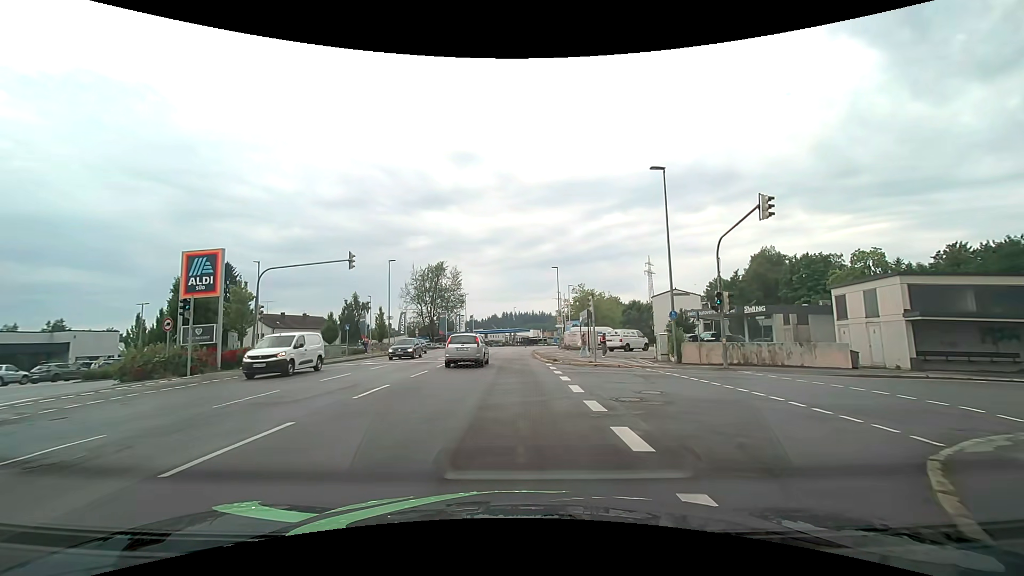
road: tertiary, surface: asphalt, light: Day
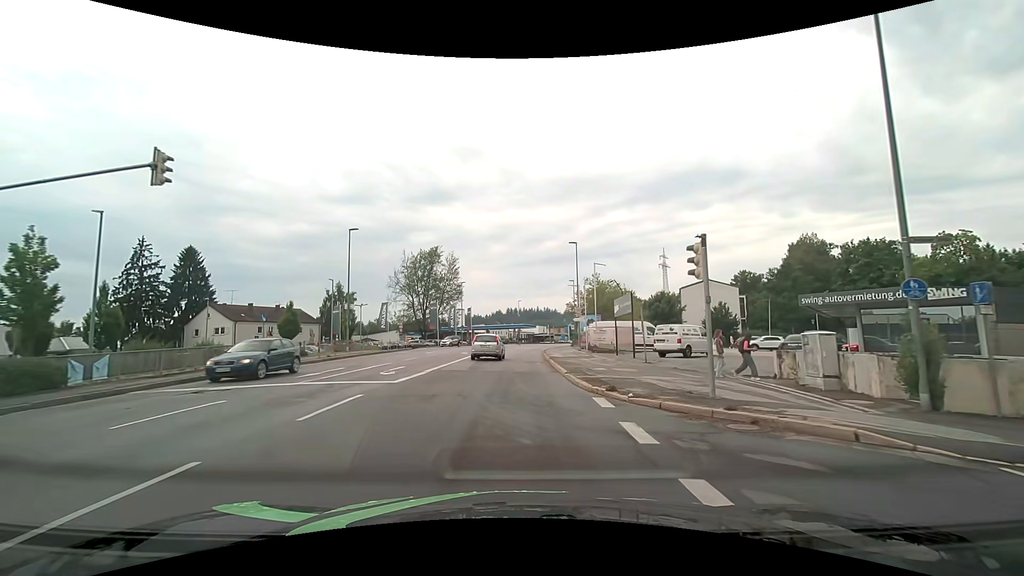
(+0.2, +15.0) m; 0°
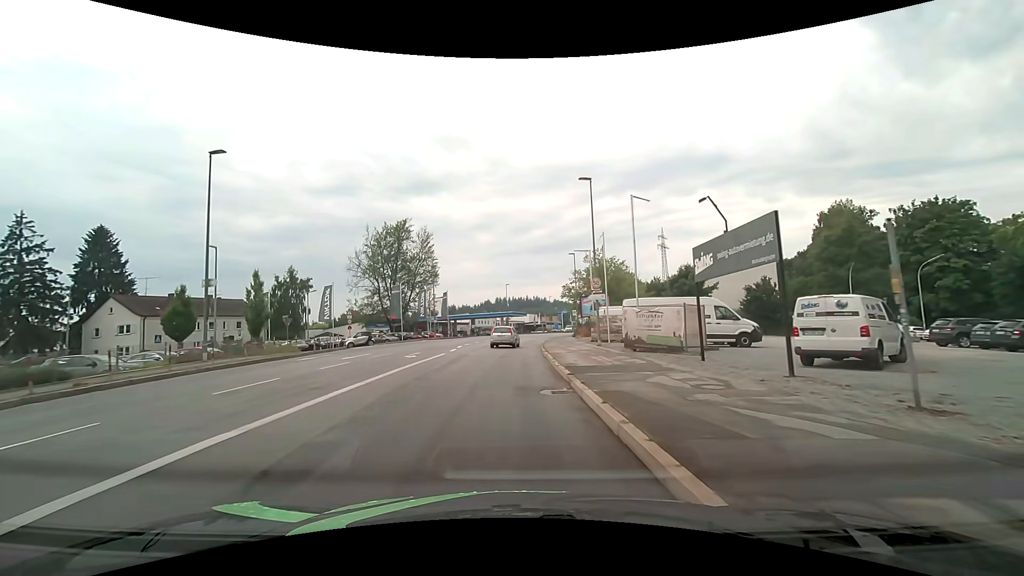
(+0.4, +16.9) m; +2°
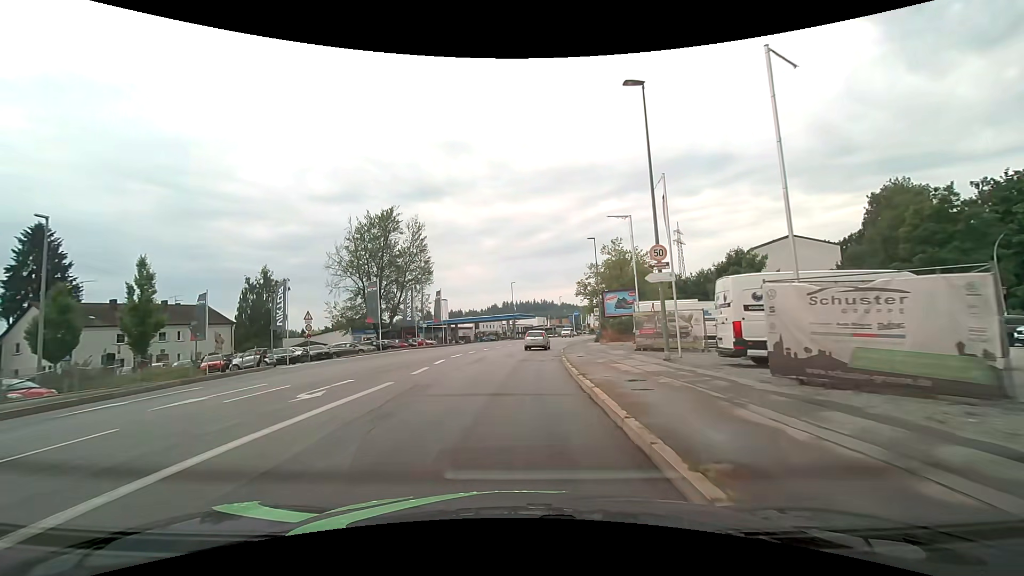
(-0.1, +12.2) m; -1°
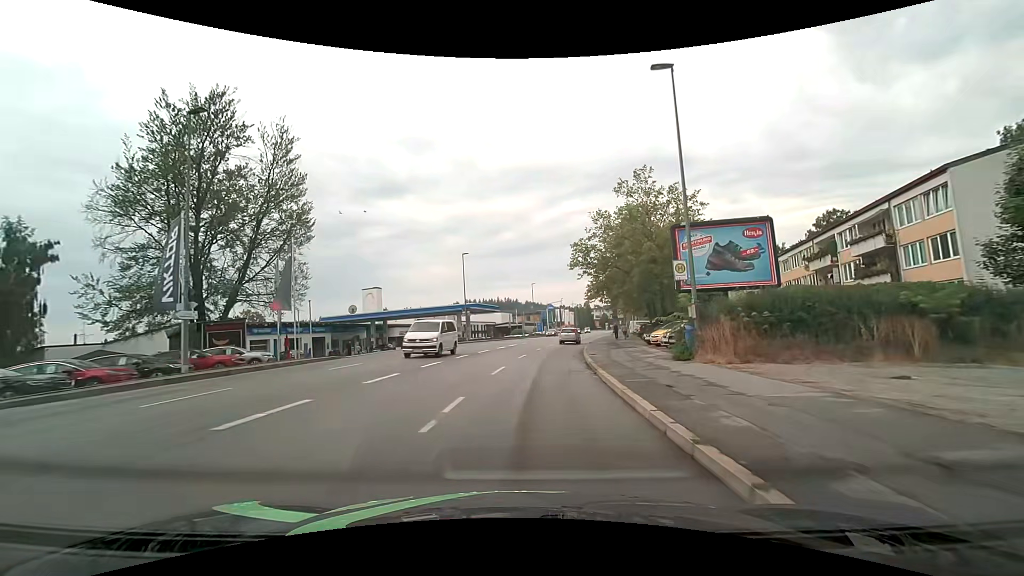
(+1.2, +33.1) m; +4°
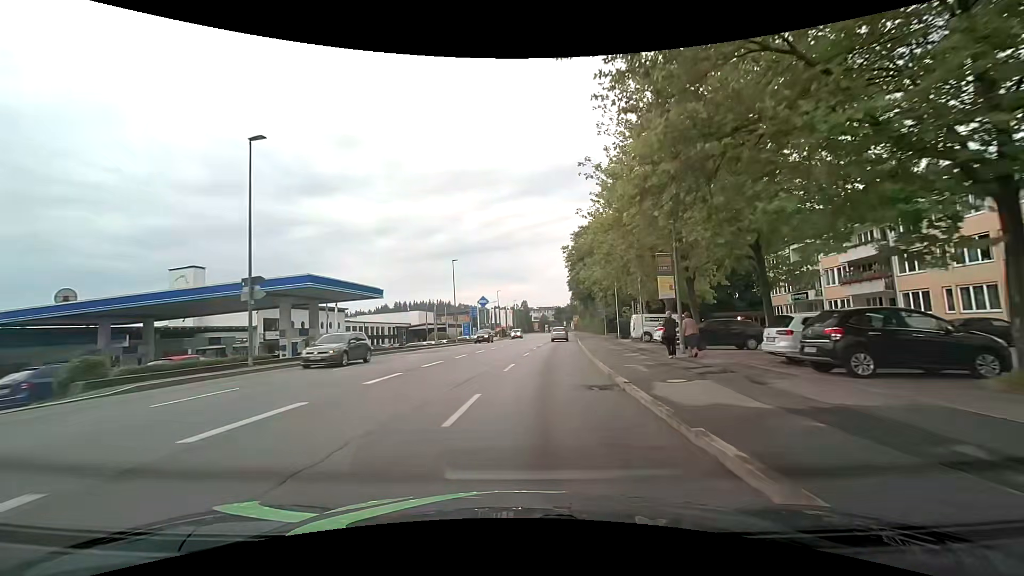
(+2.8, +35.3) m; +8°
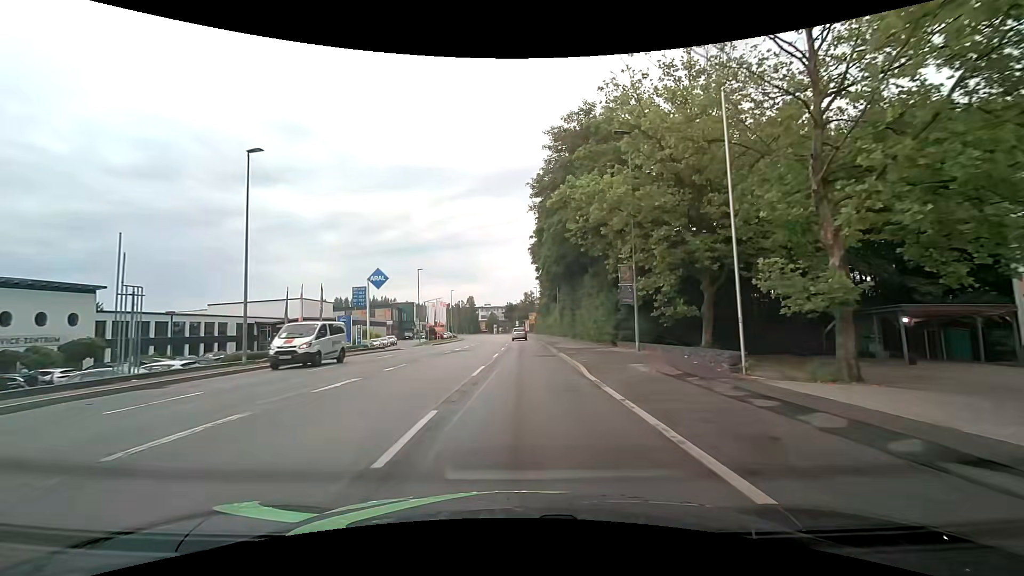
(+2.3, +37.0) m; +6°
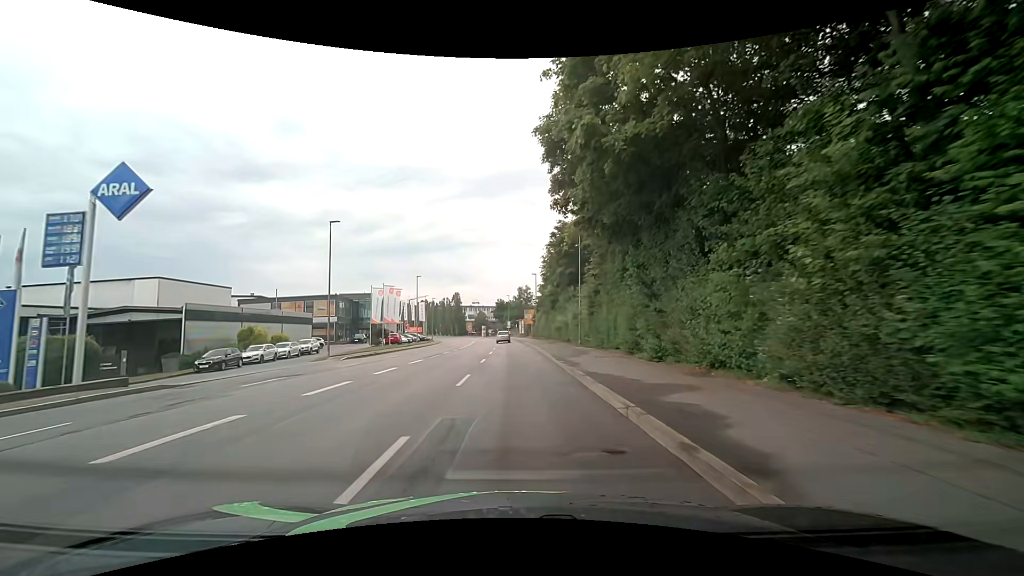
(+0.1, +30.2) m; 0°
(0, +10) (0, +20) (0, +30) (0, +40) (0, +50) (0, +60) (-1, +70) (-1, +80) (-2, +90) (-3, +100) m
